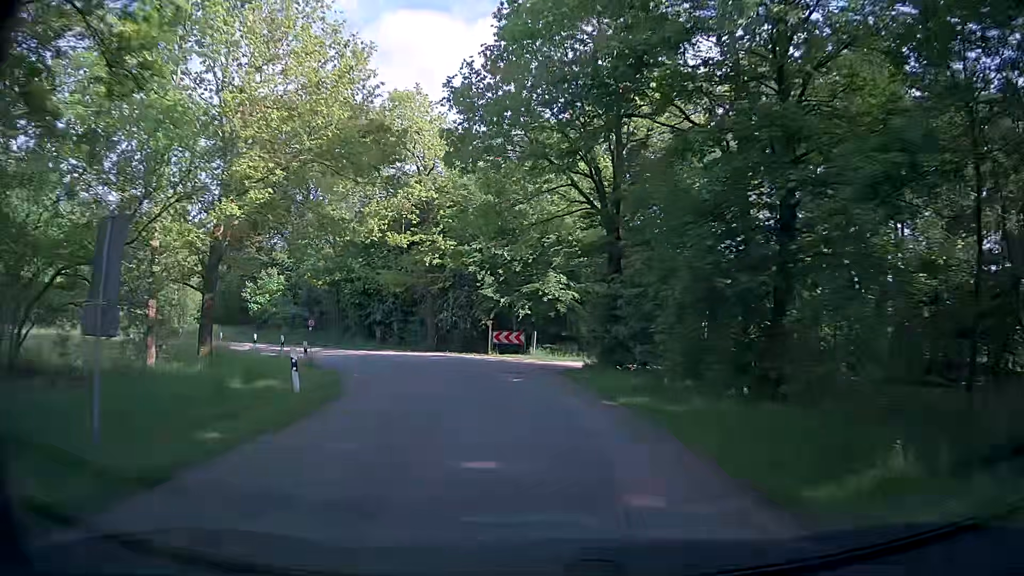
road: unclassified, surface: asphalt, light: Day
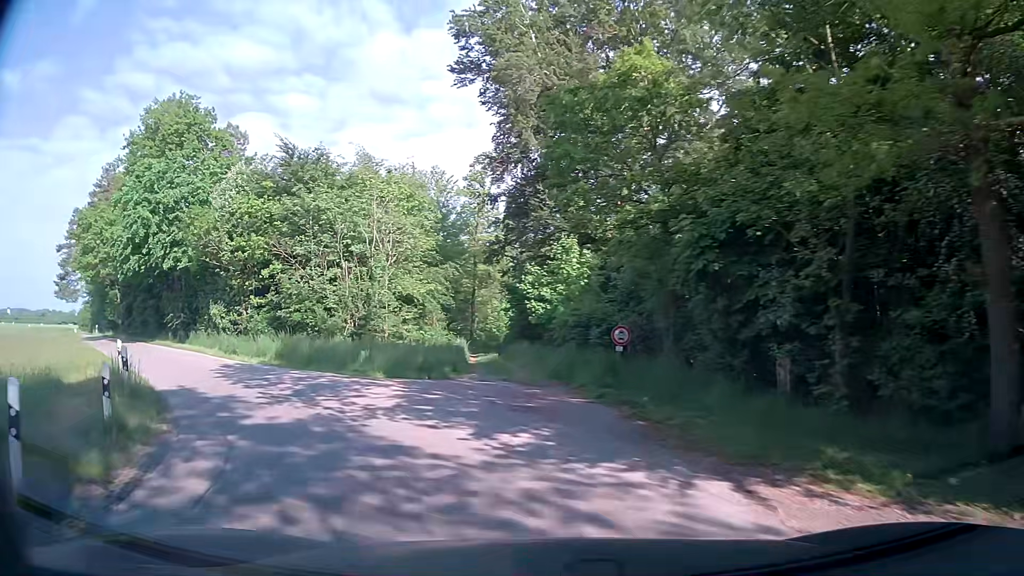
(-5.4, +26.4) m; -32°
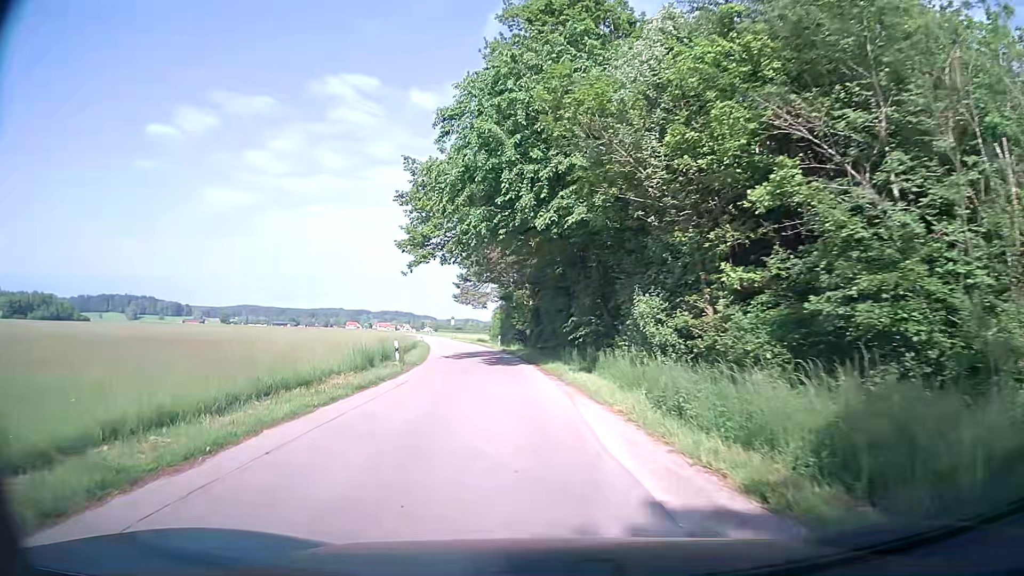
(-6.8, +17.5) m; -41°
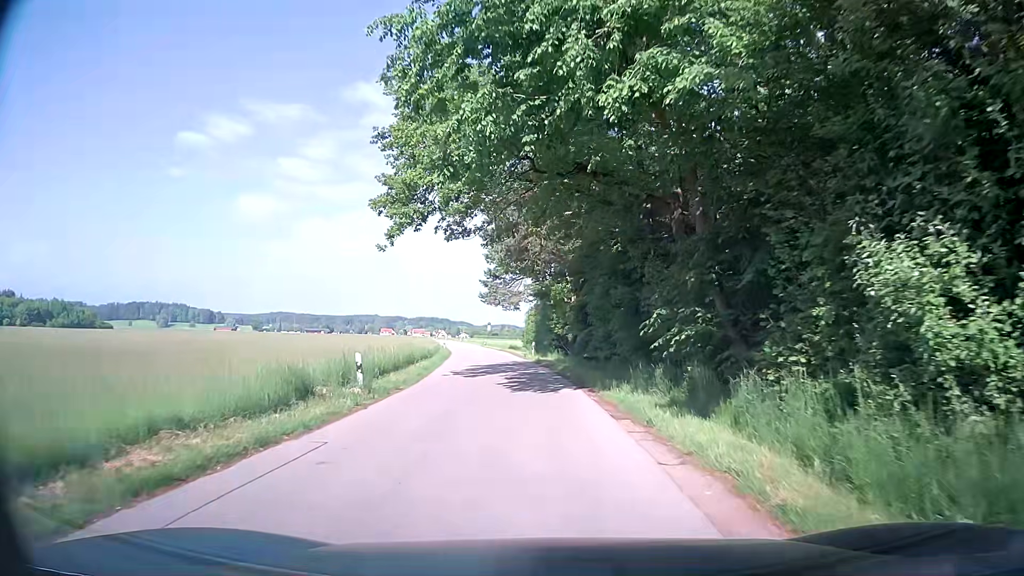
(-0.4, +10.4) m; -3°
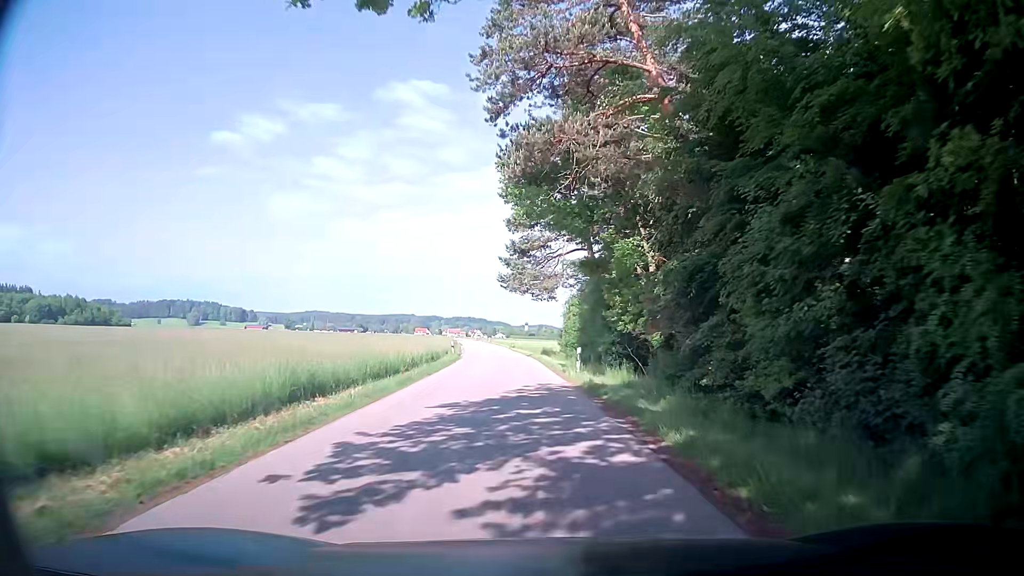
(-0.4, +17.8) m; -2°
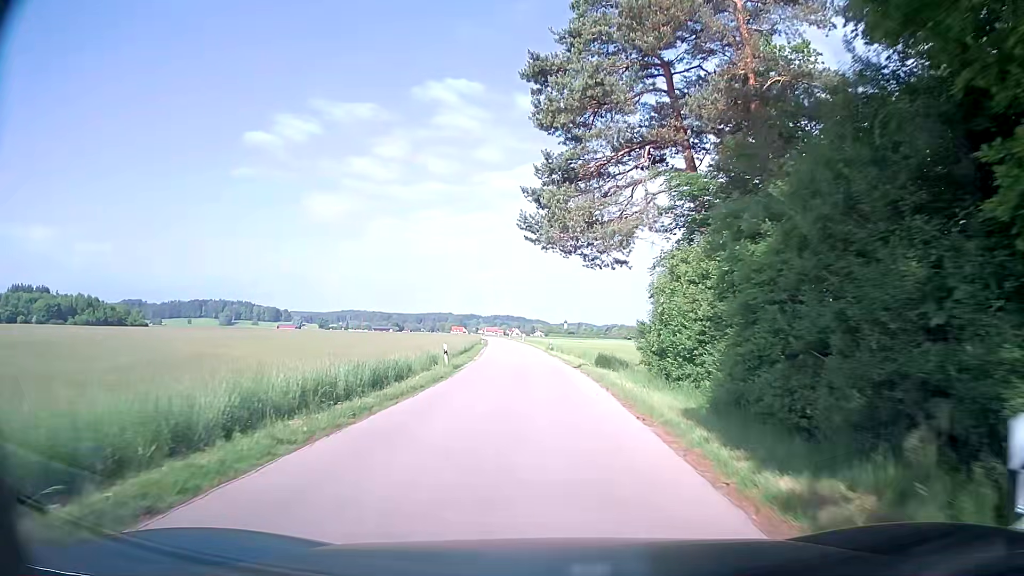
(-0.9, +20.3) m; -4°
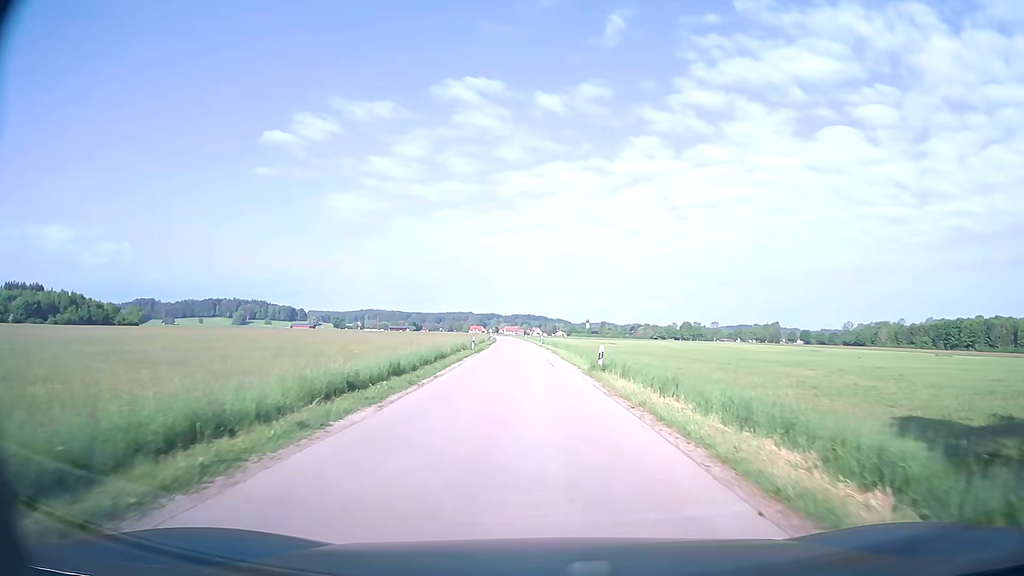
(-0.6, +30.9) m; -2°
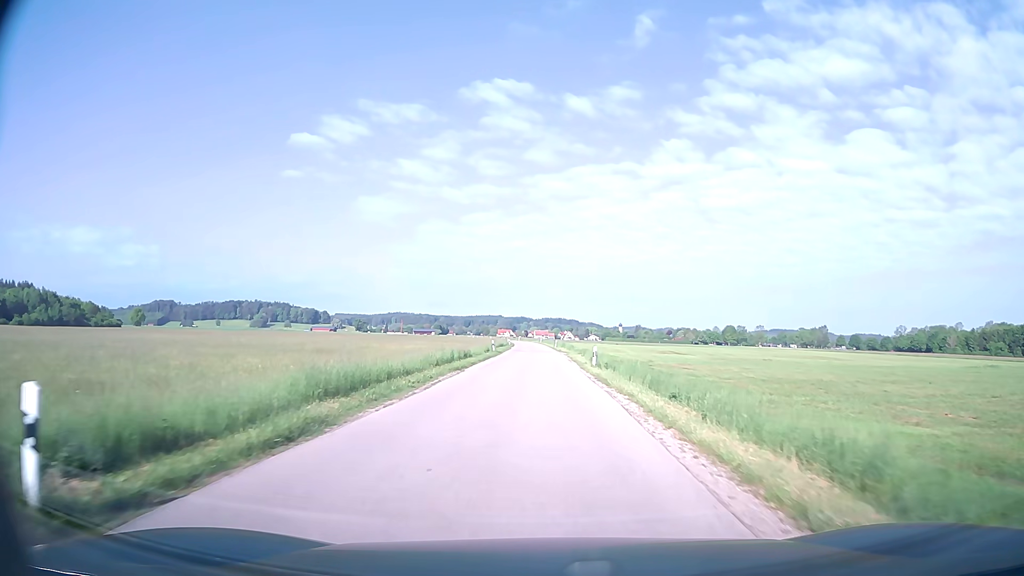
(-0.9, +43.8) m; -2°
(0, +10) (0, +20) (0, +30) (0, +40) (0, +50) (0, +60) (-1, +70) (-1, +80) (-1, +90) (-1, +100) m
